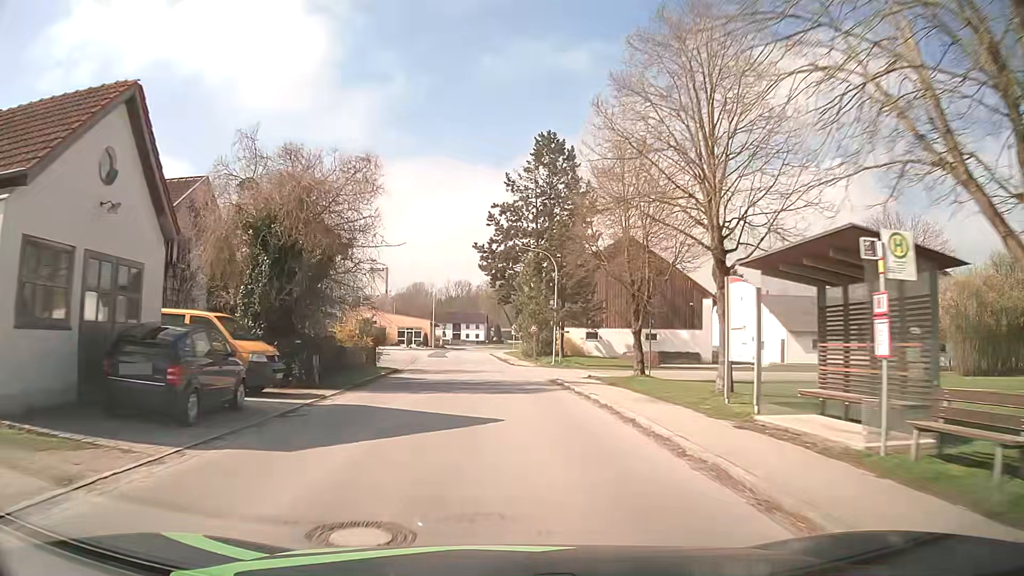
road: tertiary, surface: asphalt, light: Day
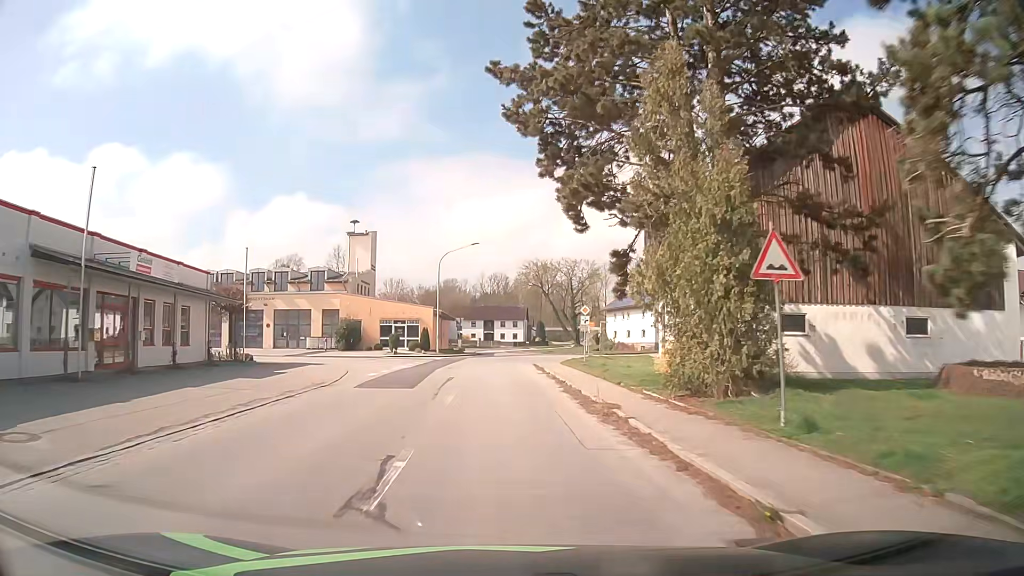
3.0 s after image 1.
(-1.4, +39.7) m; -4°
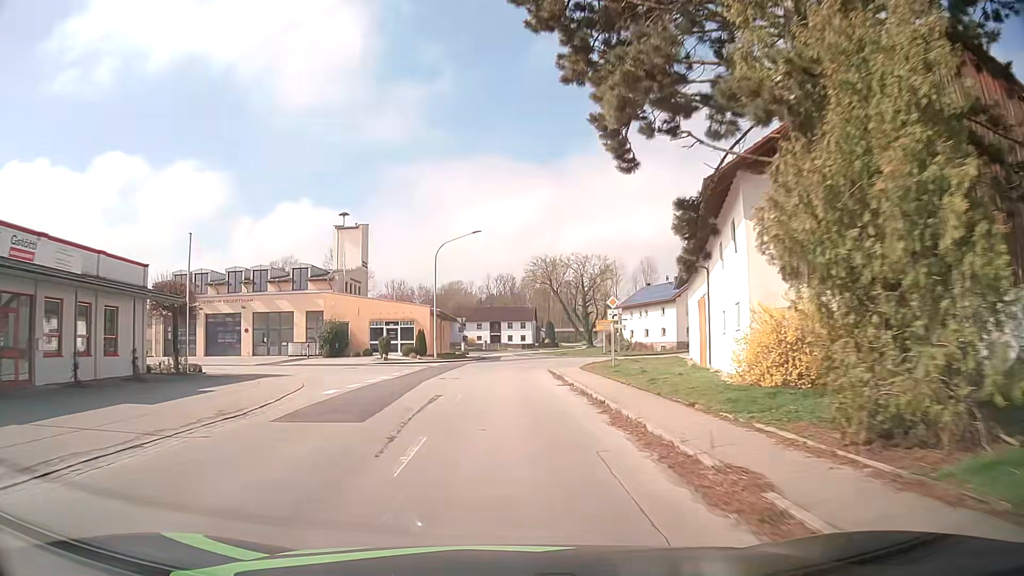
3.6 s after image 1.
(0.0, +7.5) m; 0°
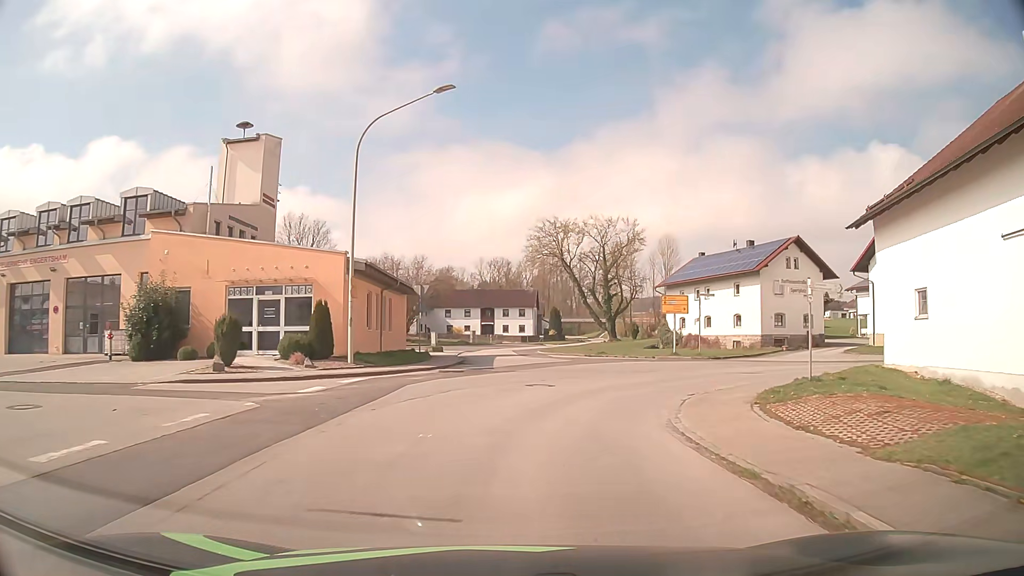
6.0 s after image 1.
(-0.4, +27.5) m; 0°
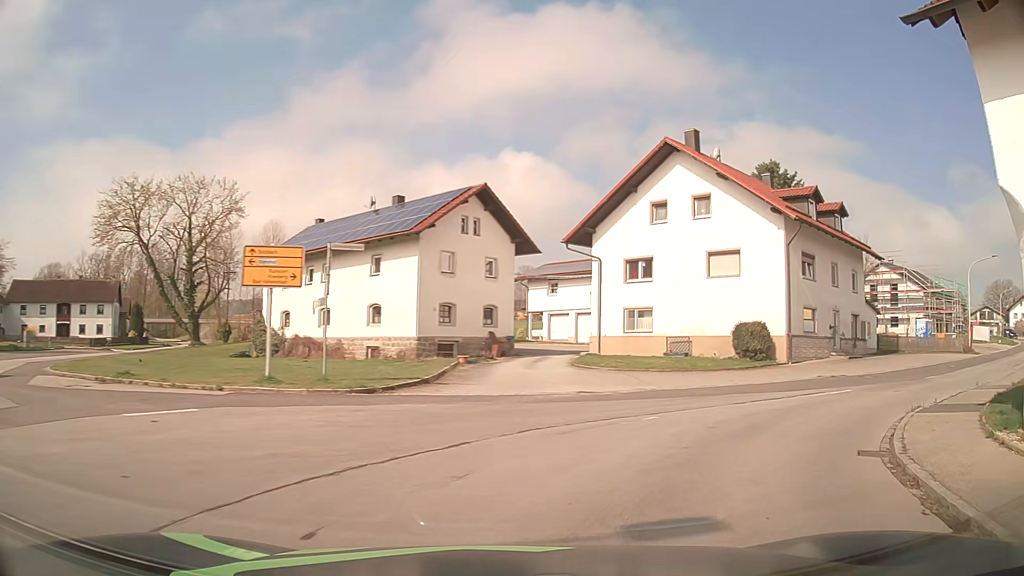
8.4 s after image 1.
(+4.1, +20.0) m; +33°
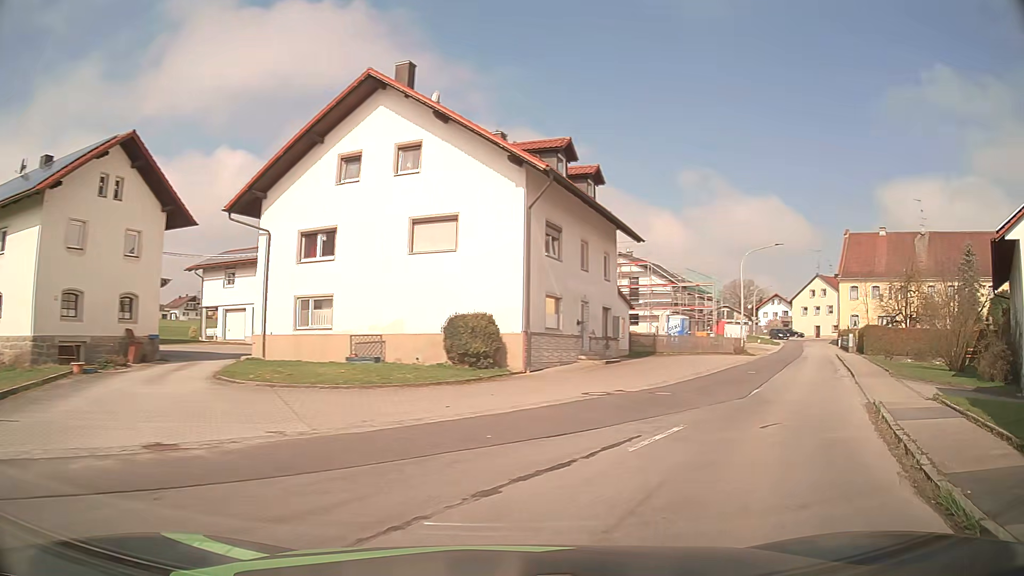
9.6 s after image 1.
(+1.9, +8.7) m; +25°
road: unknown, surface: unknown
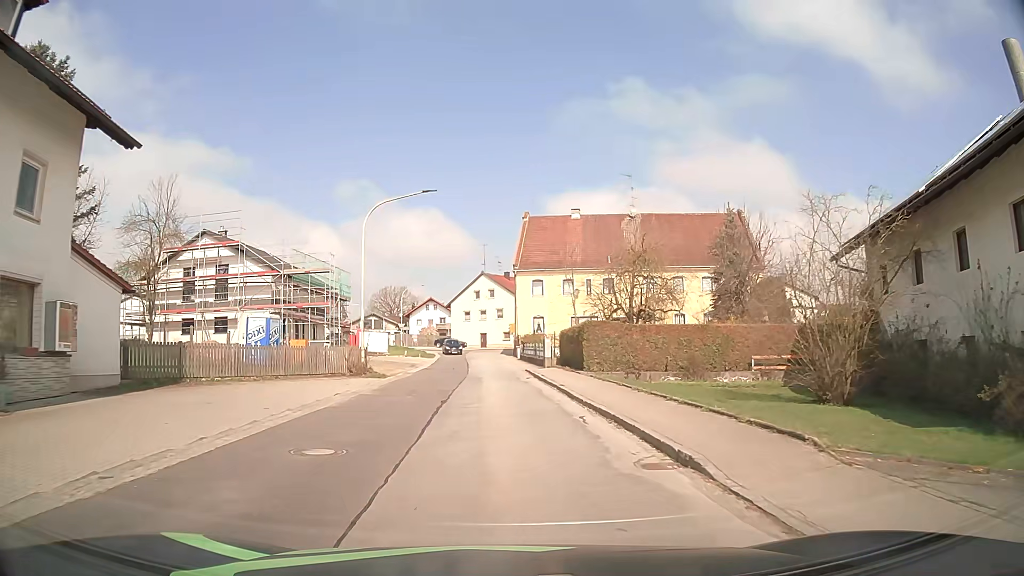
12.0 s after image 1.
(+7.4, +17.9) m; +31°
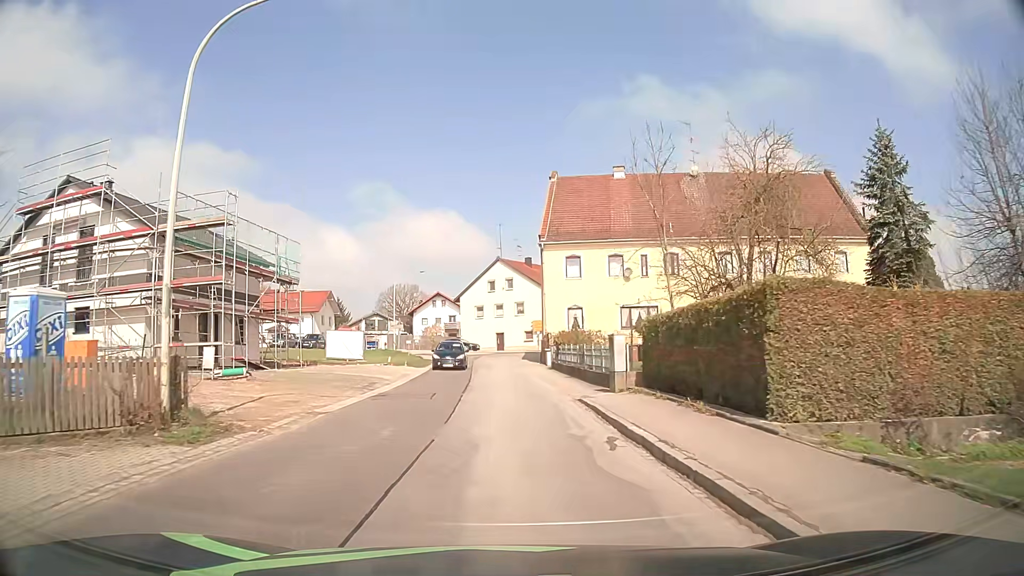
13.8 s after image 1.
(-0.5, +17.7) m; -2°
(0, +10) (0, +20) (0, +30) (-1, +40) (0, +50) (0, +60) (-4, +68) (-12, +75) (-20, +81) (-28, +87) m
